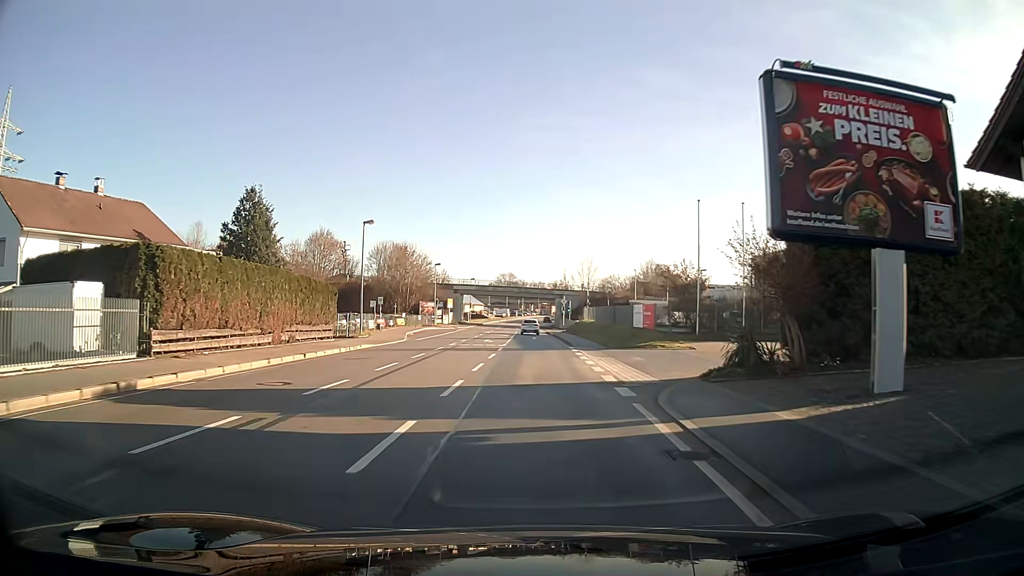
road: primary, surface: asphalt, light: Day
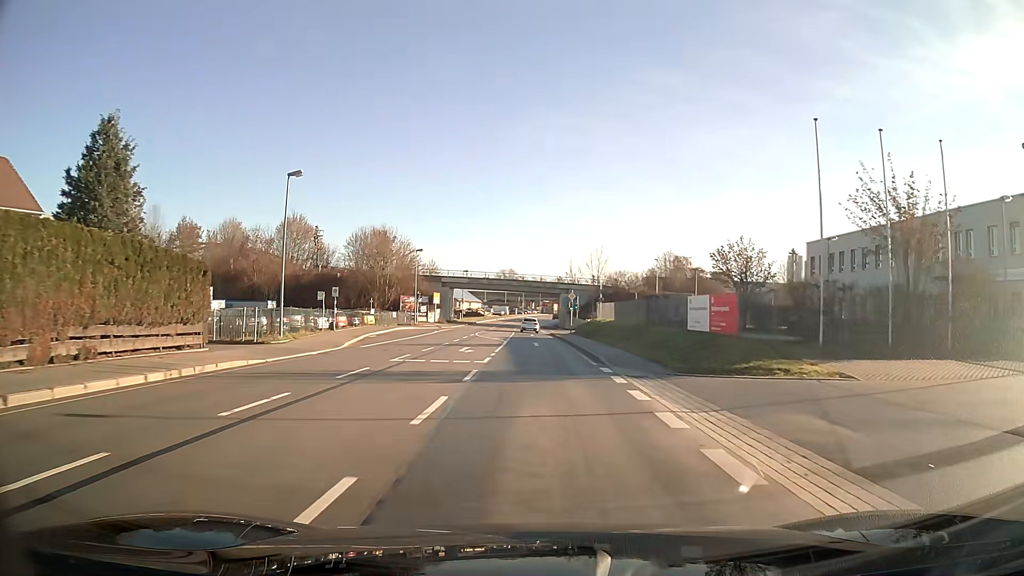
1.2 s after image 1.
(0.0, +15.4) m; 0°
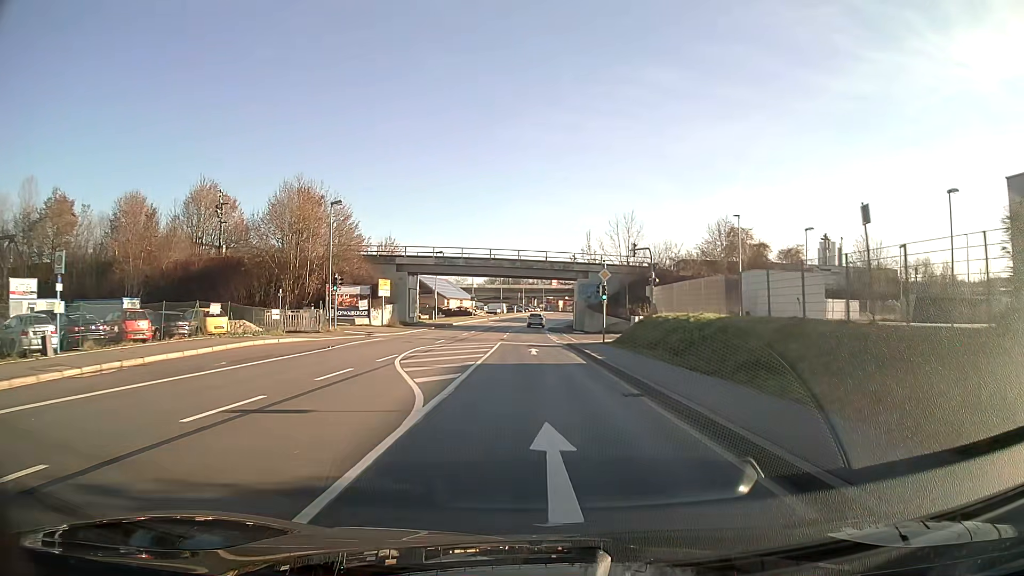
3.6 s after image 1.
(0.0, +31.3) m; 0°
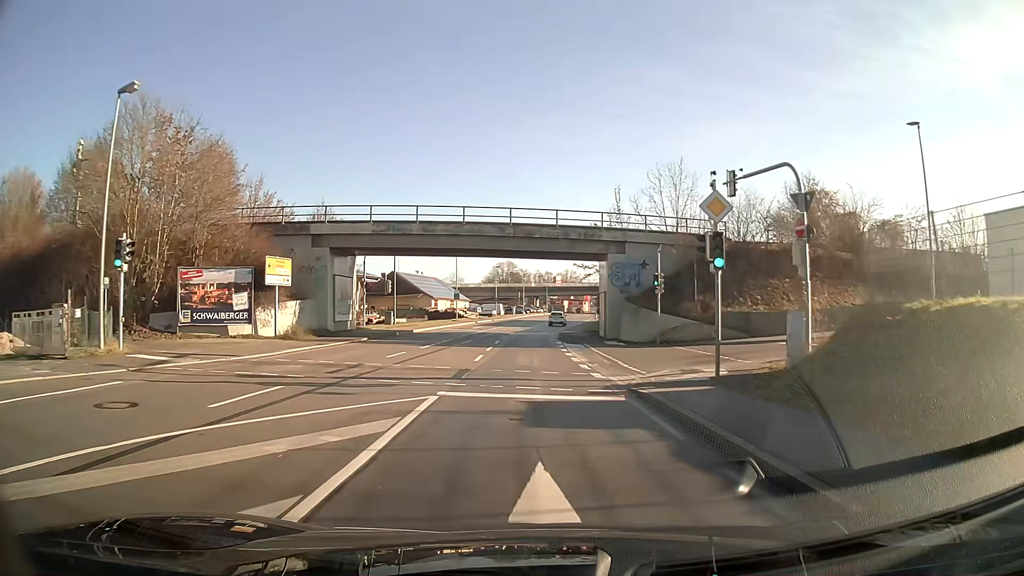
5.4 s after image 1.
(0.0, +24.0) m; 0°
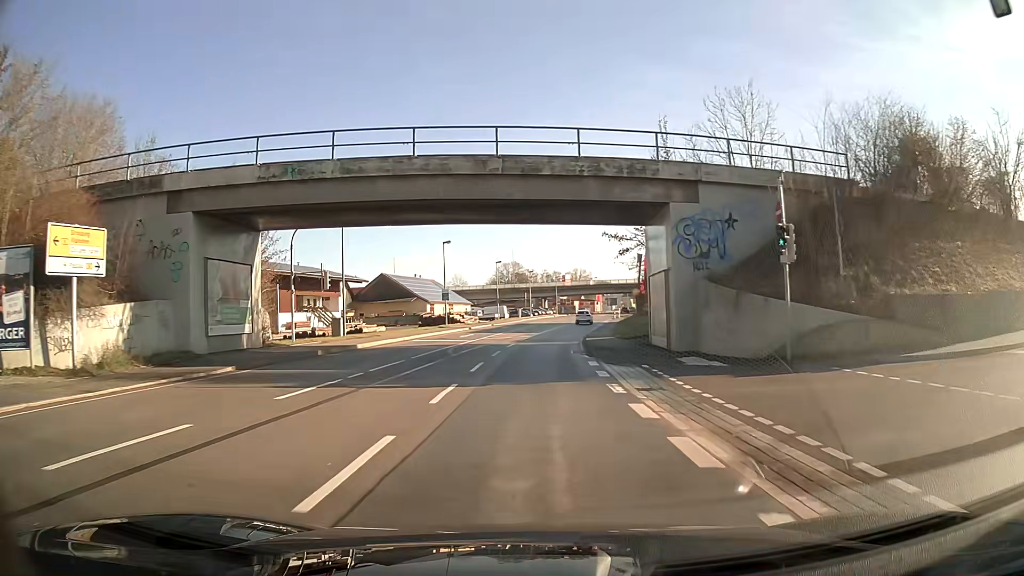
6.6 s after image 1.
(-0.1, +16.3) m; -1°
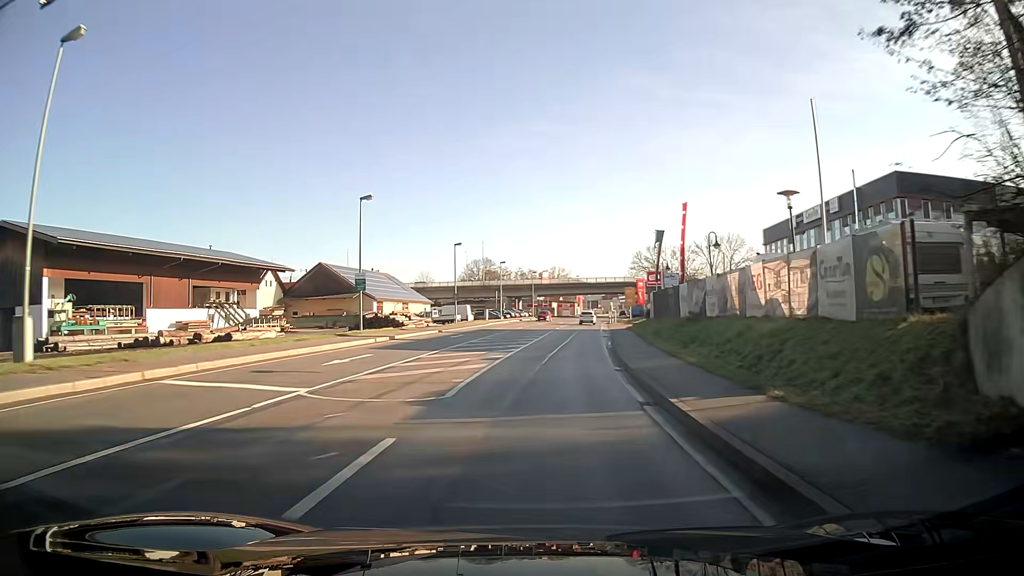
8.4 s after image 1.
(+0.5, +24.5) m; +3°
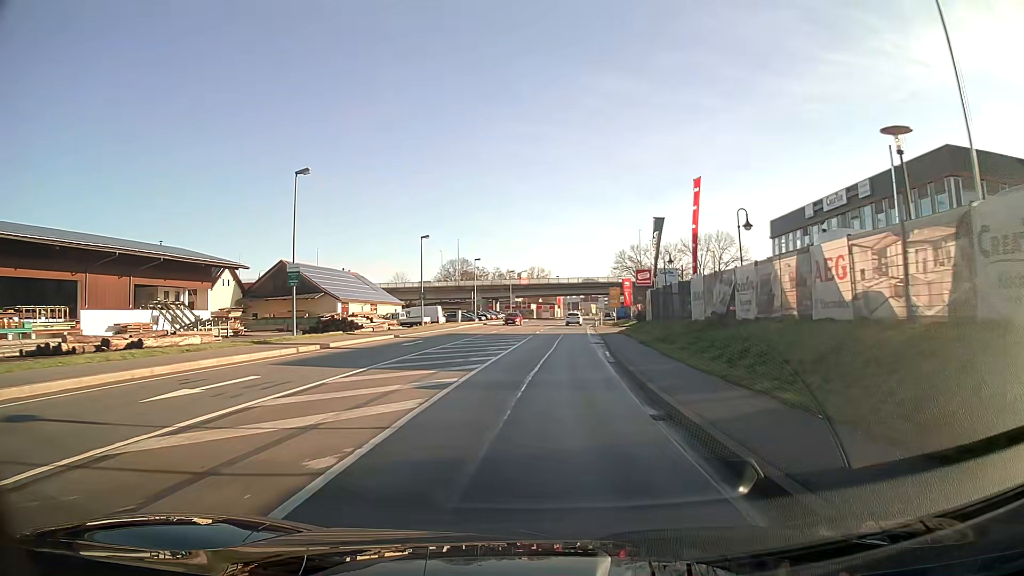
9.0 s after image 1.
(+0.1, +8.1) m; +1°
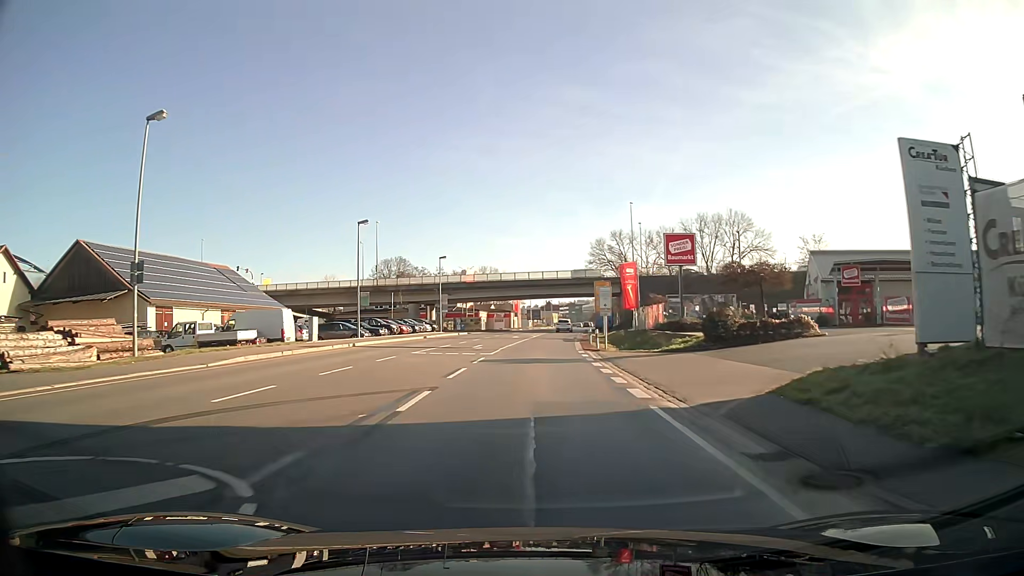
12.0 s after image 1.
(+1.4, +40.1) m; +3°
(0, +10) (0, +20) (0, +30) (+1, +40) (+1, +50) (+2, +60) (+3, +70) (+4, +80) (+5, +90) (+6, +100) m
